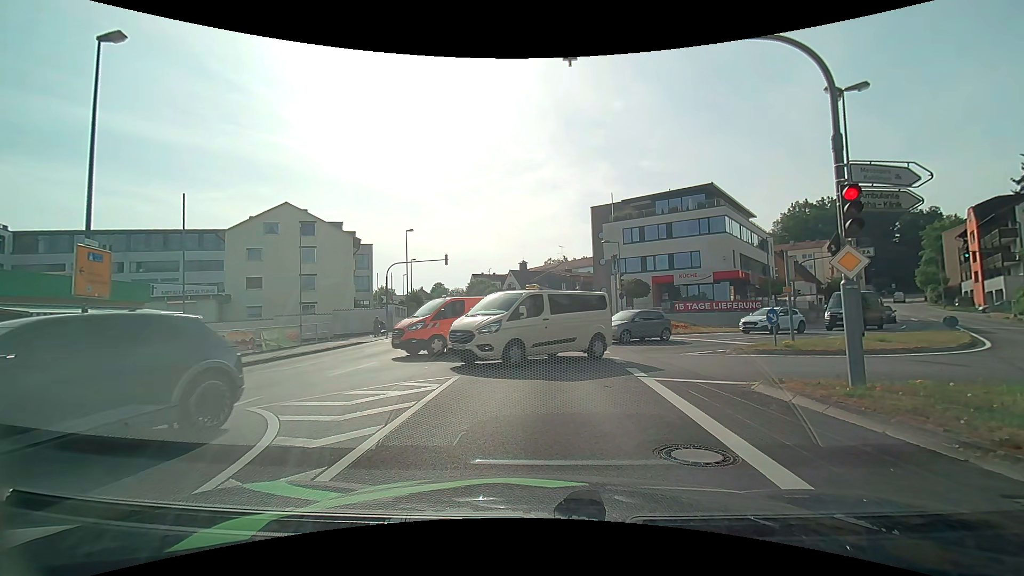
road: tertiary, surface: asphalt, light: Day
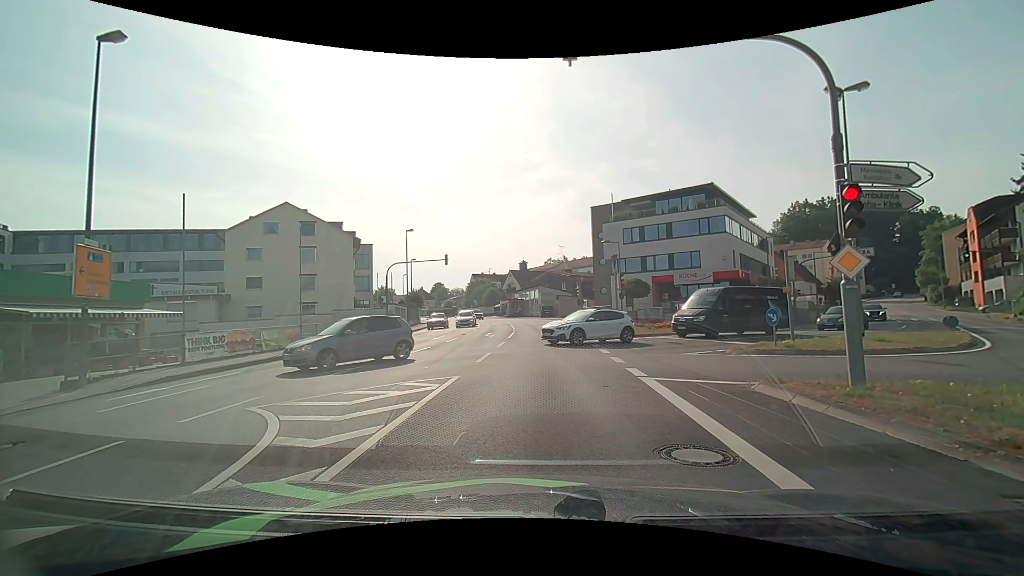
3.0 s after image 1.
(0.0, 0.0) m; 0°
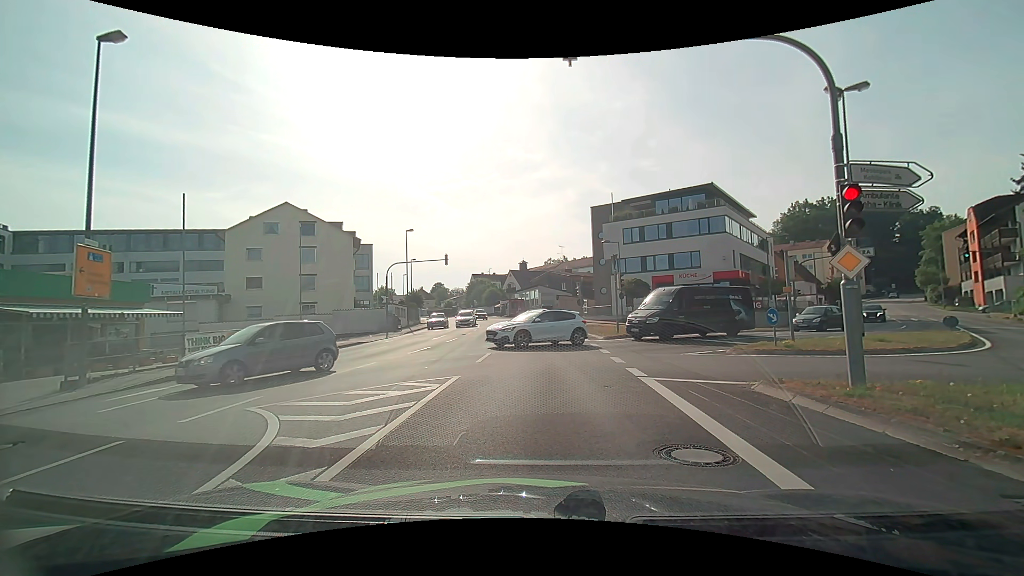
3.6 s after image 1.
(0.0, 0.0) m; 0°
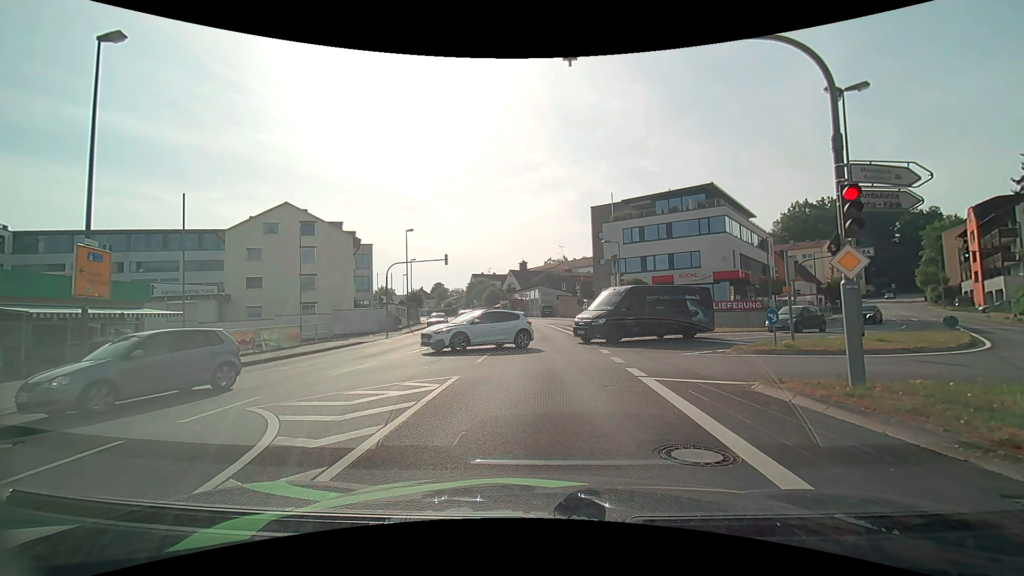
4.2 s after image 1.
(0.0, 0.0) m; 0°
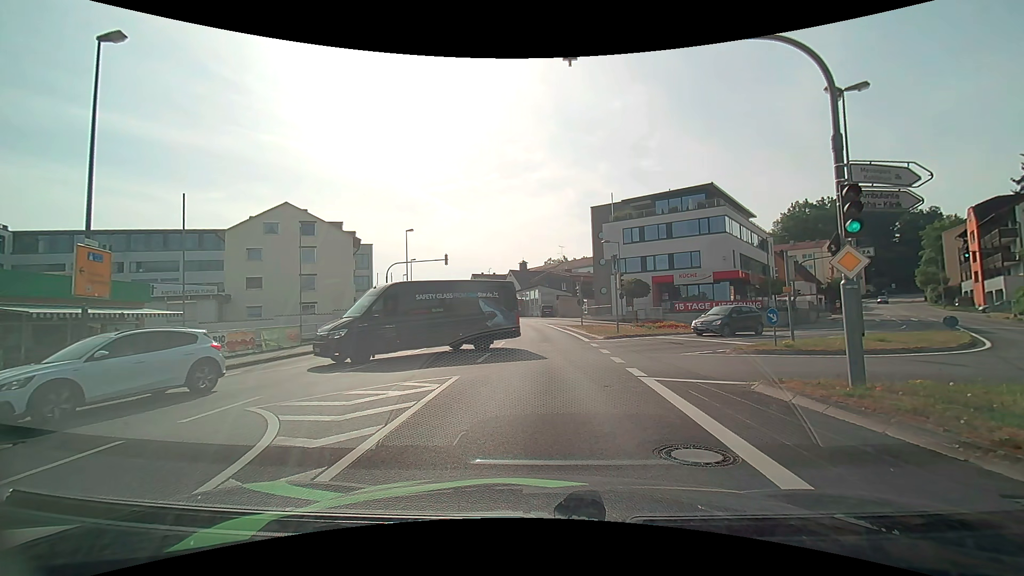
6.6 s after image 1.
(0.0, 0.0) m; 0°
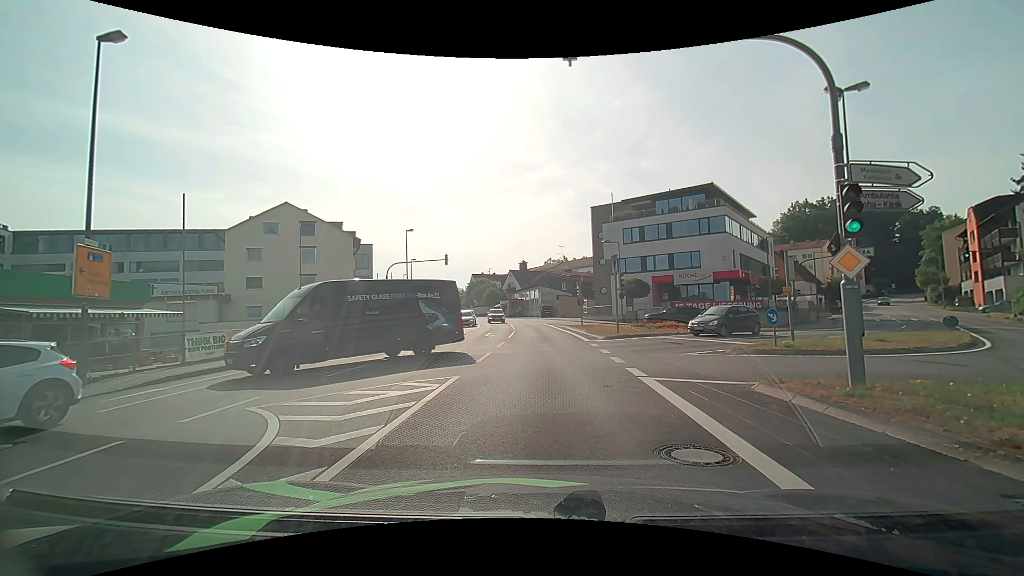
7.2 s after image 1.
(0.0, 0.0) m; 0°
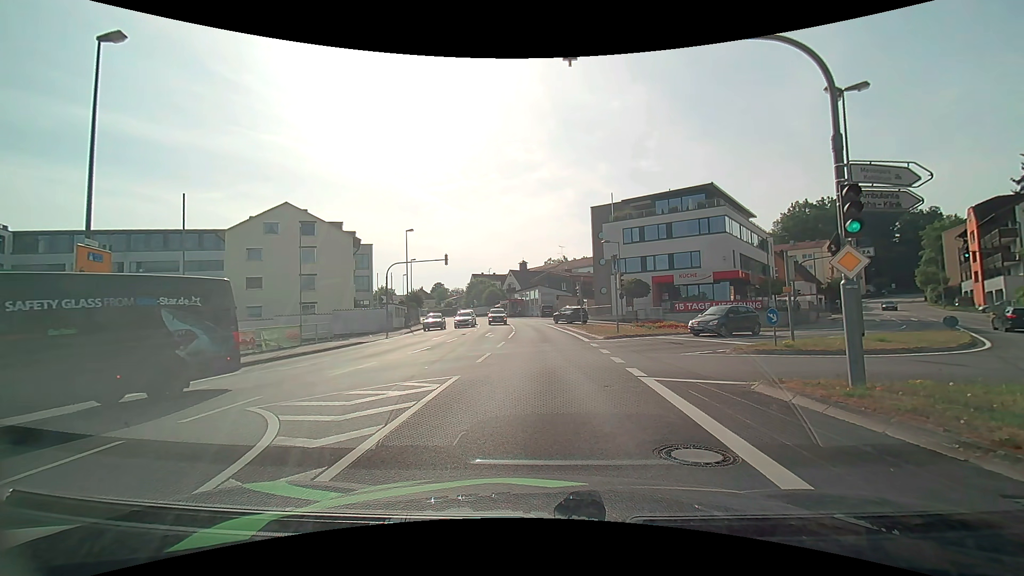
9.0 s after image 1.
(0.0, 0.0) m; 0°
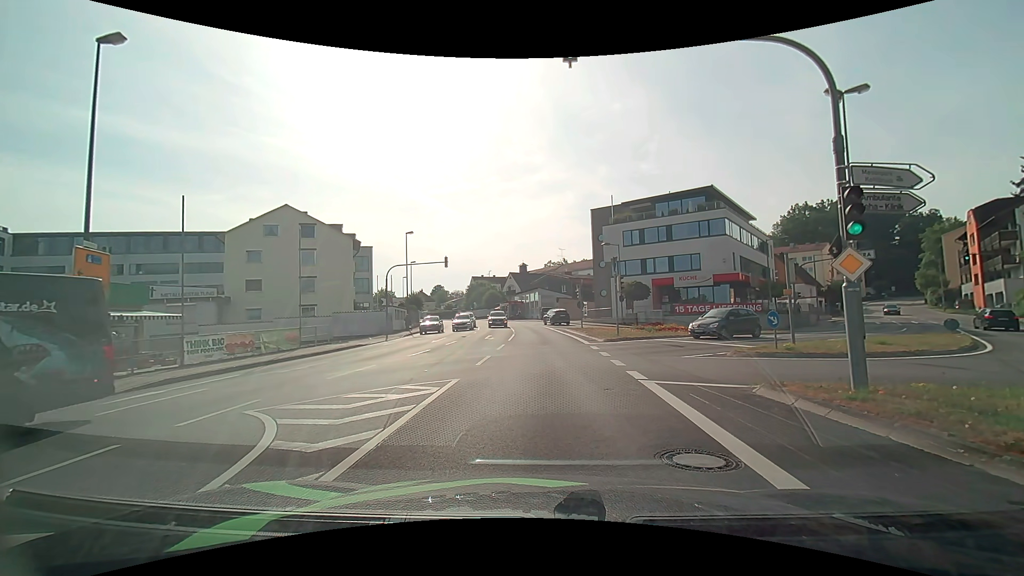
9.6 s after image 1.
(0.0, +0.1) m; 0°
(0, +10) (0, +20) (0, +30) (0, +40) (-1, +50) (-2, +60) (-4, +70) (-6, +79) (-9, +89) (-12, +99) m
